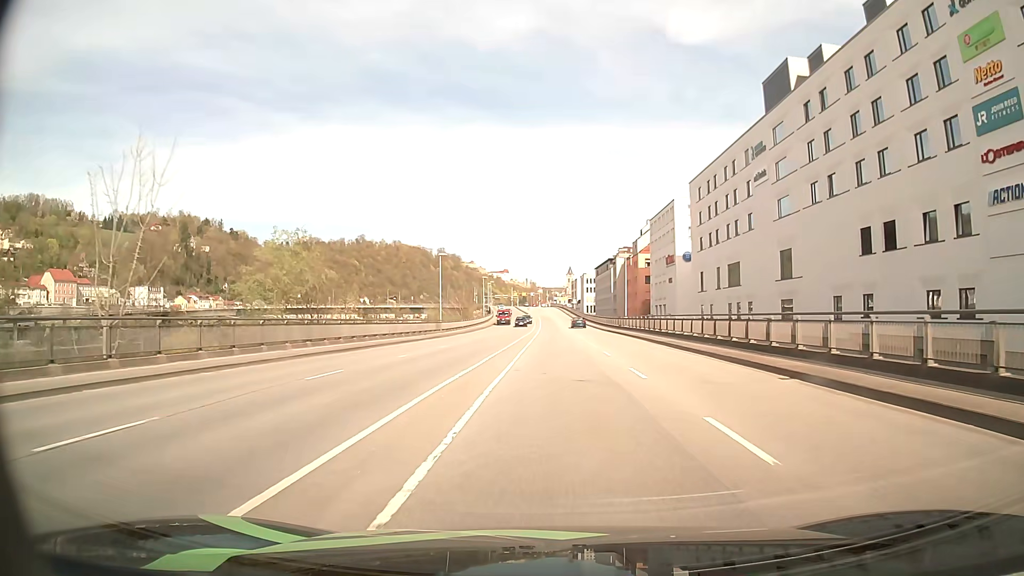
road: primary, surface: asphalt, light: Day
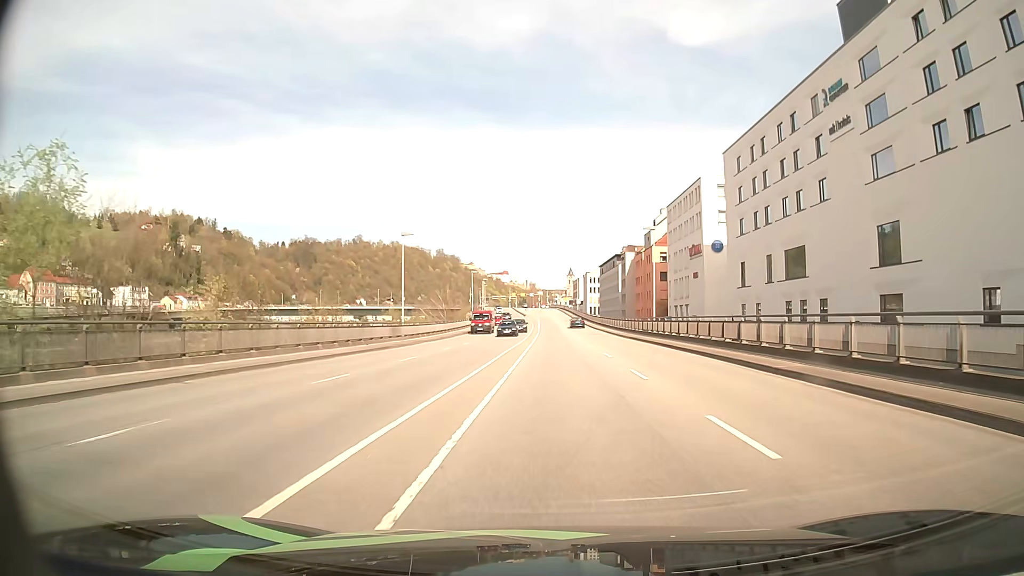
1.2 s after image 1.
(0.0, +17.8) m; 0°
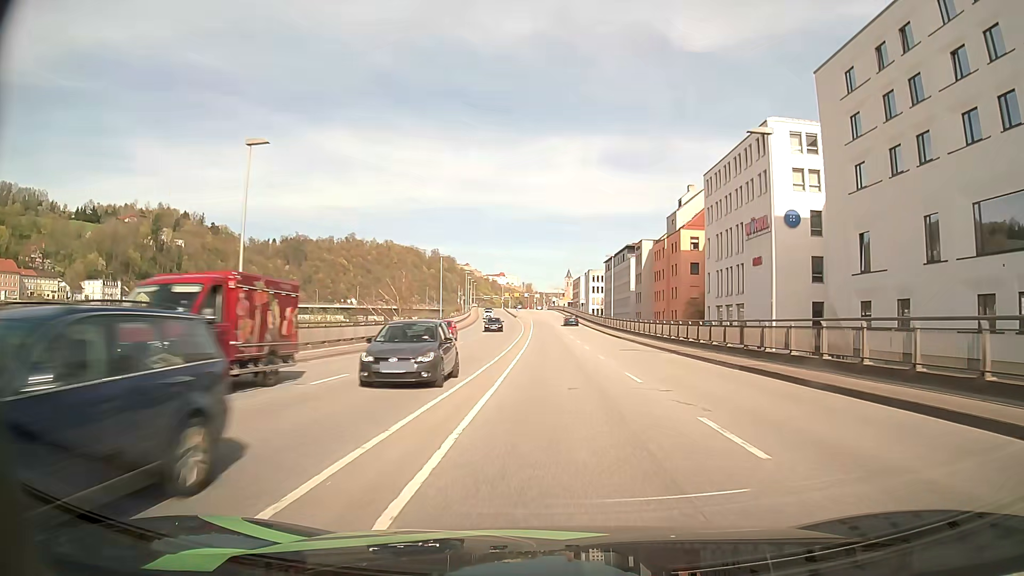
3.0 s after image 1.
(0.0, +27.0) m; 0°
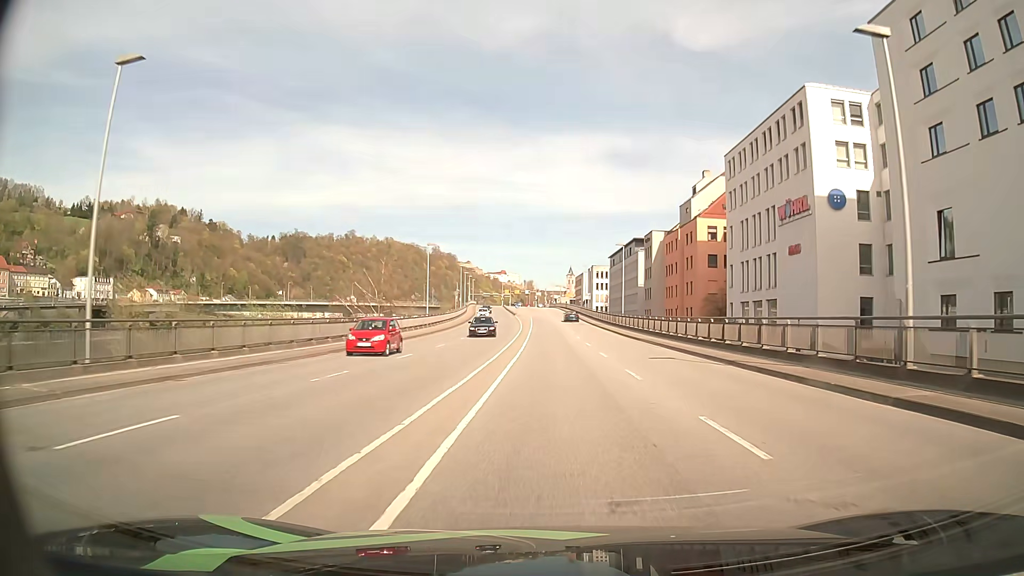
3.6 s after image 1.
(0.0, +9.0) m; 0°
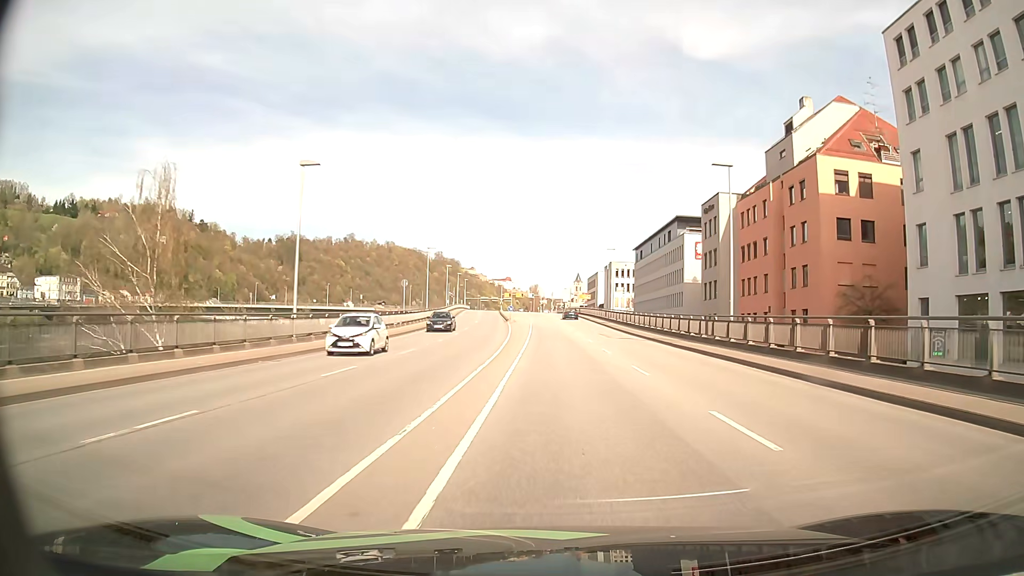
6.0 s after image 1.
(-0.2, +35.8) m; -1°
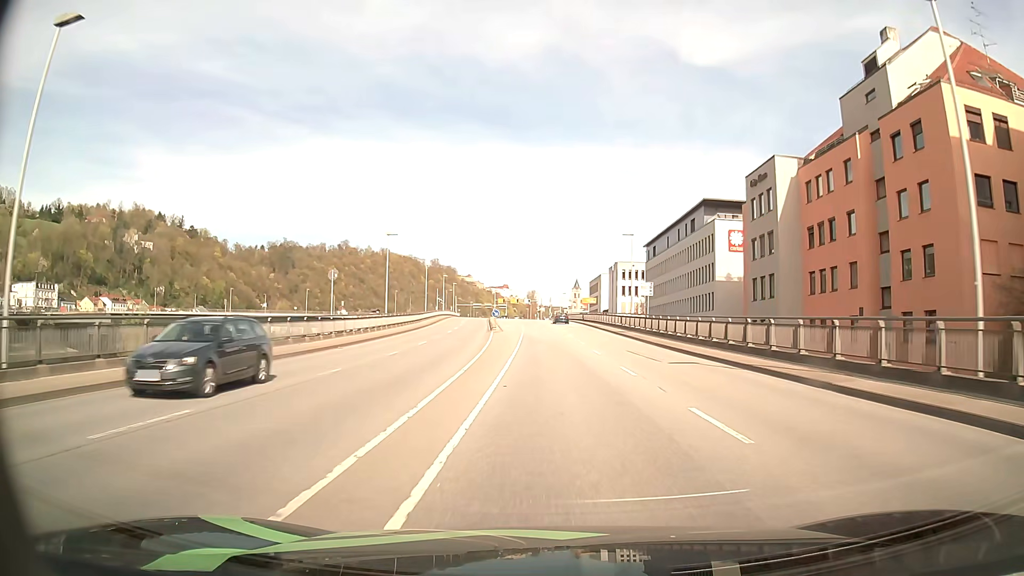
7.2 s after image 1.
(+0.1, +17.6) m; +1°
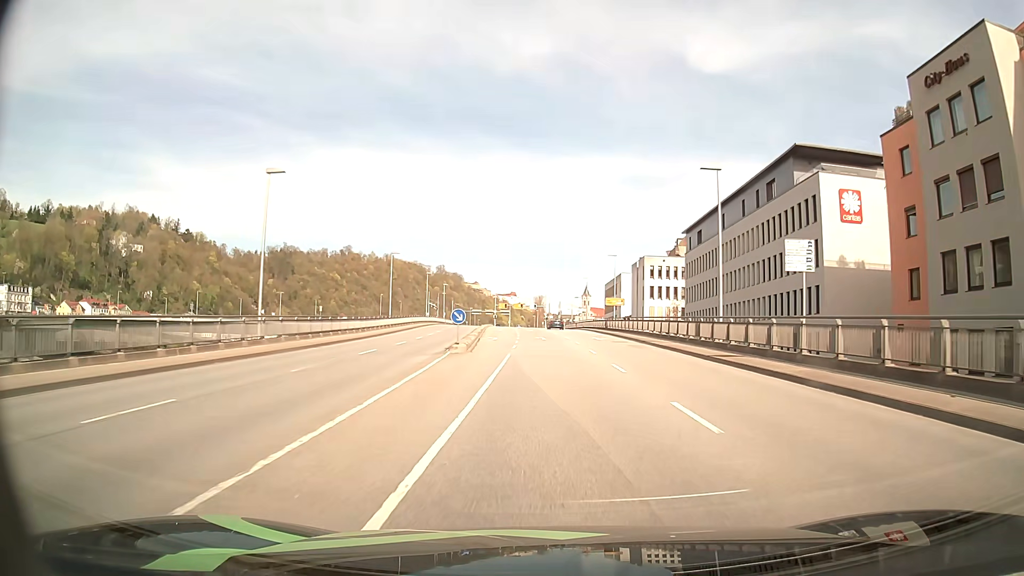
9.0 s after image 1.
(-0.2, +26.4) m; -1°
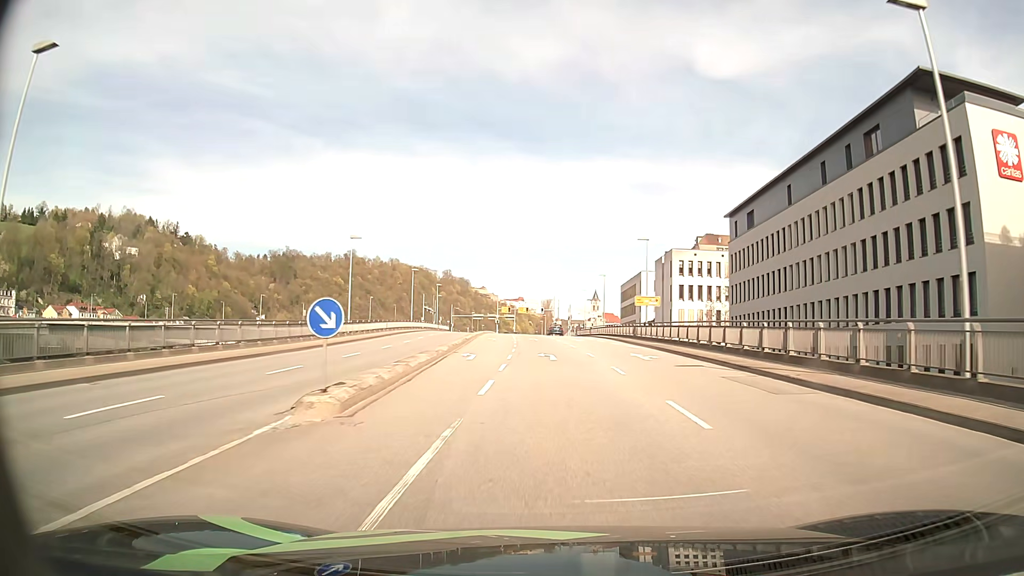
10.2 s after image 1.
(0.0, +17.4) m; -1°
(0, +10) (0, +20) (0, +30) (0, +40) (-1, +50) (-1, +60) (-2, +70) (-2, +80) (-3, +90) (-3, +100) m
